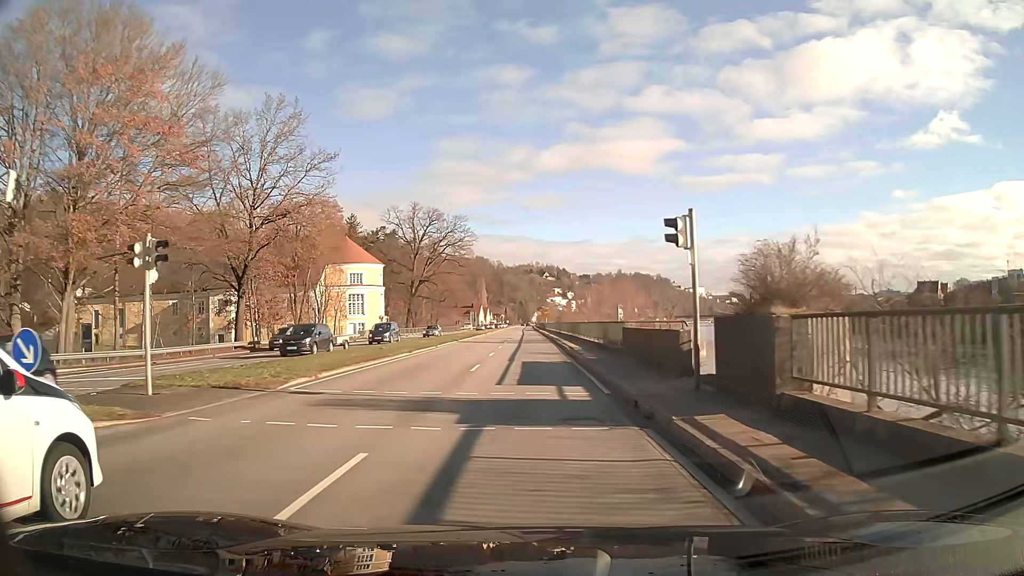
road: primary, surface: asphalt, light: Day
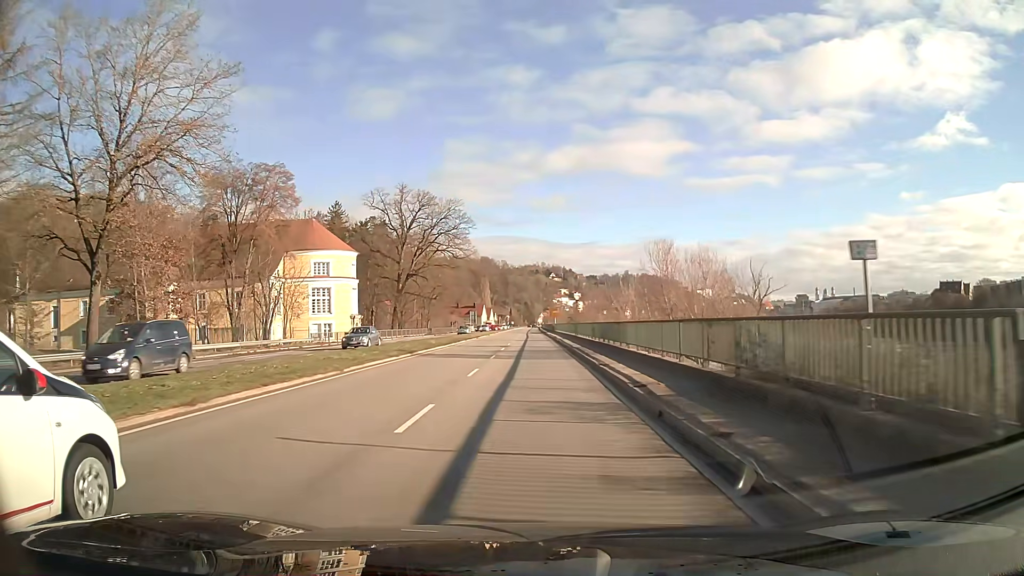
(-0.1, +20.6) m; 0°
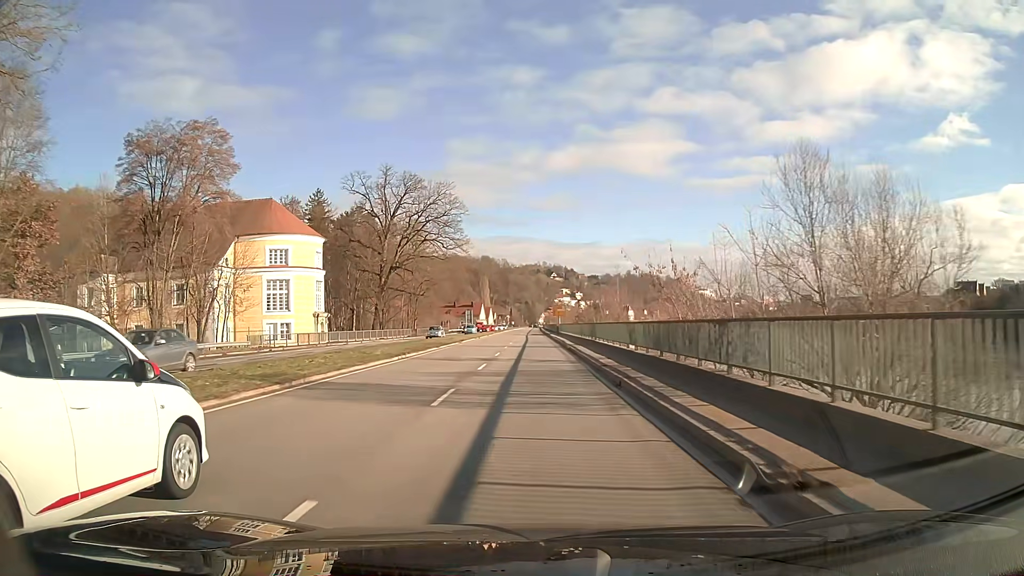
(0.0, +15.4) m; 0°
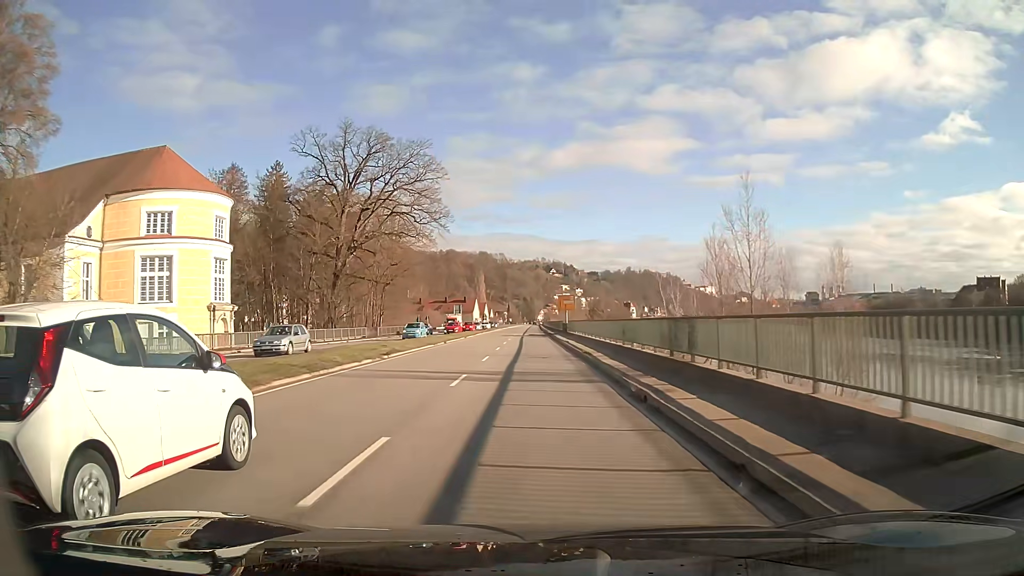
(0.0, +24.4) m; 0°
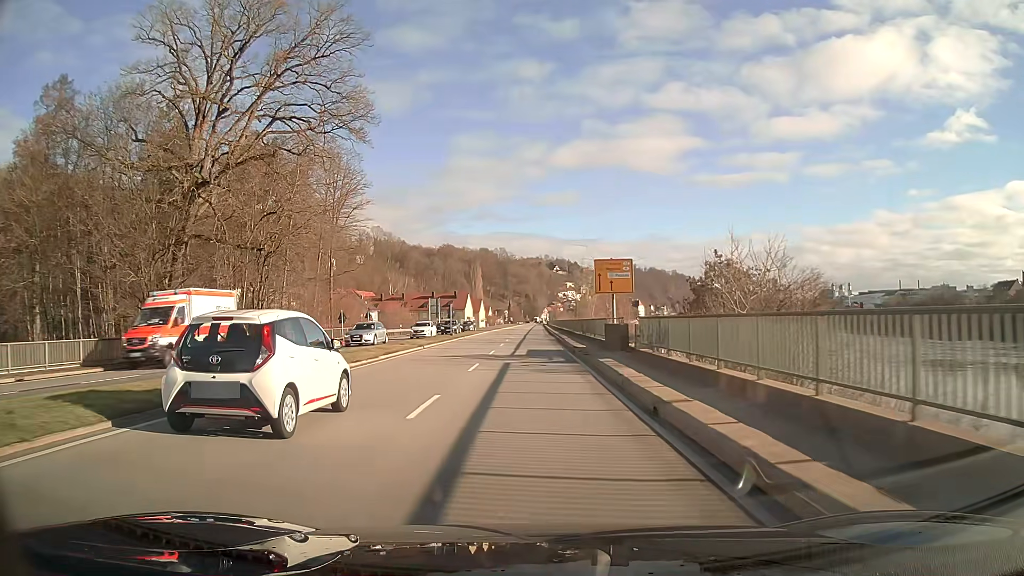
(-0.1, +40.7) m; 0°
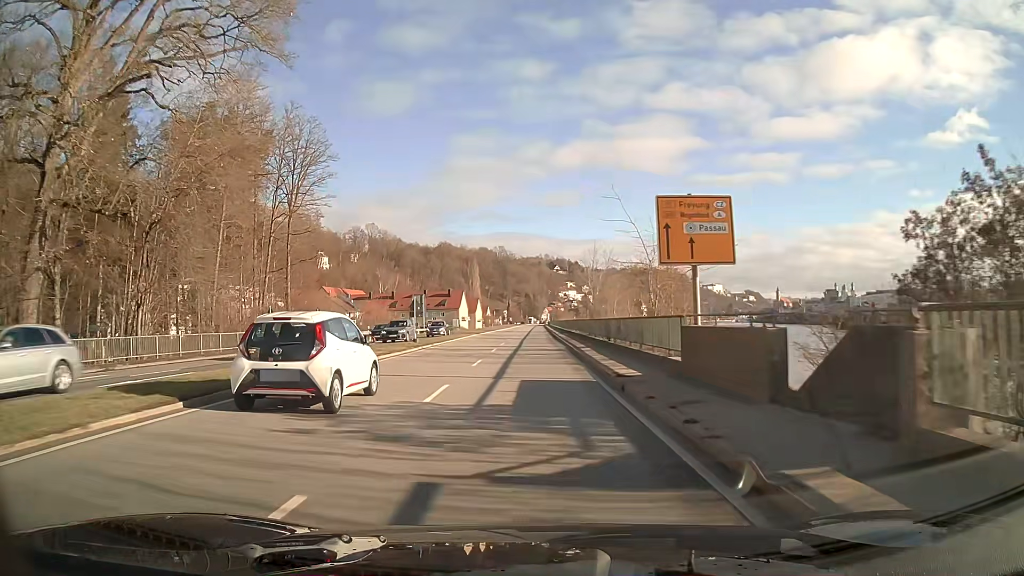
(0.0, +16.2) m; 0°
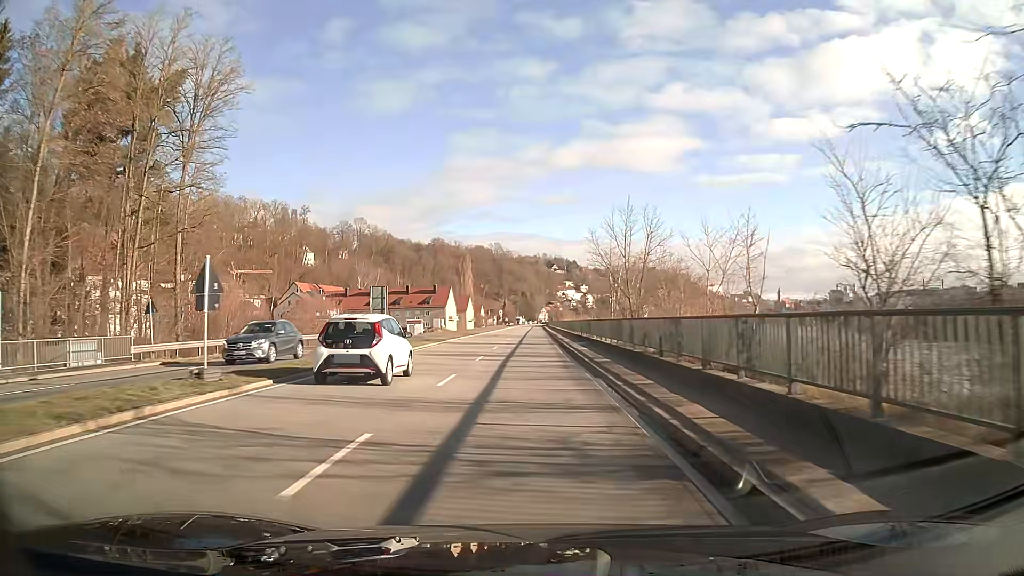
(0.0, +24.2) m; 0°
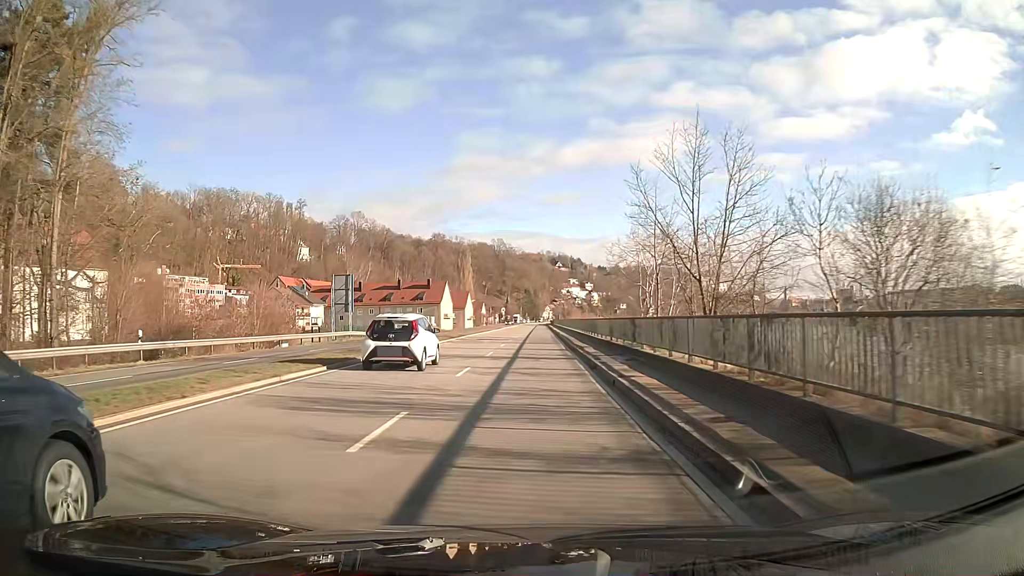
(0.0, +16.1) m; 0°
